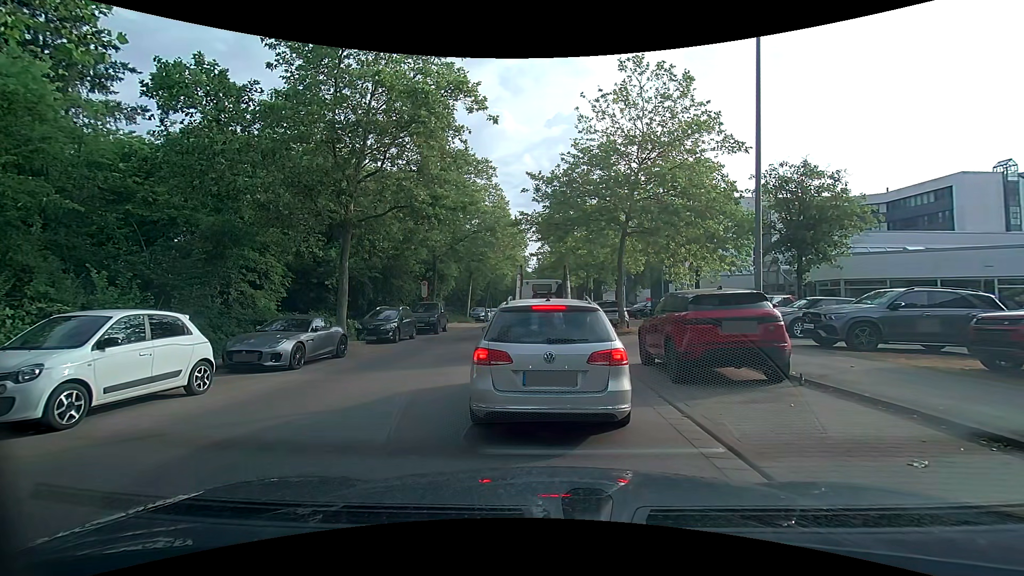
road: tertiary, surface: asphalt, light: Day
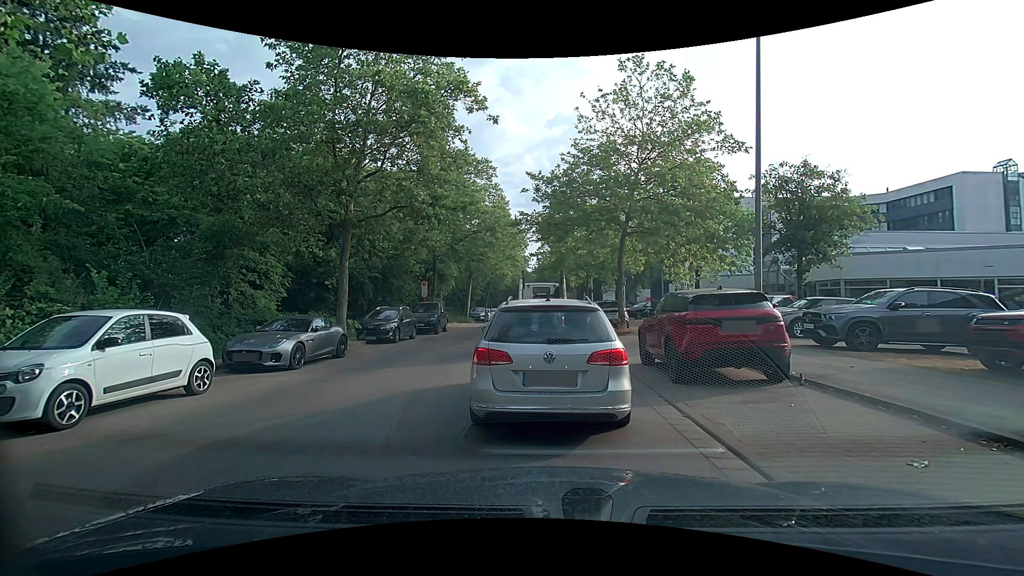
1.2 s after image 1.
(0.0, 0.0) m; 0°
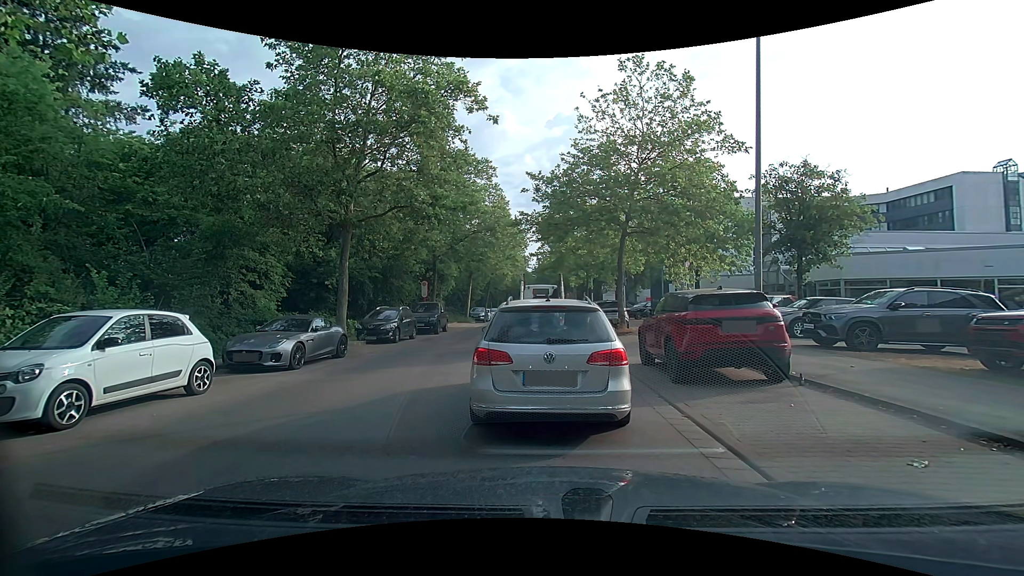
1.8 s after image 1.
(0.0, 0.0) m; 0°
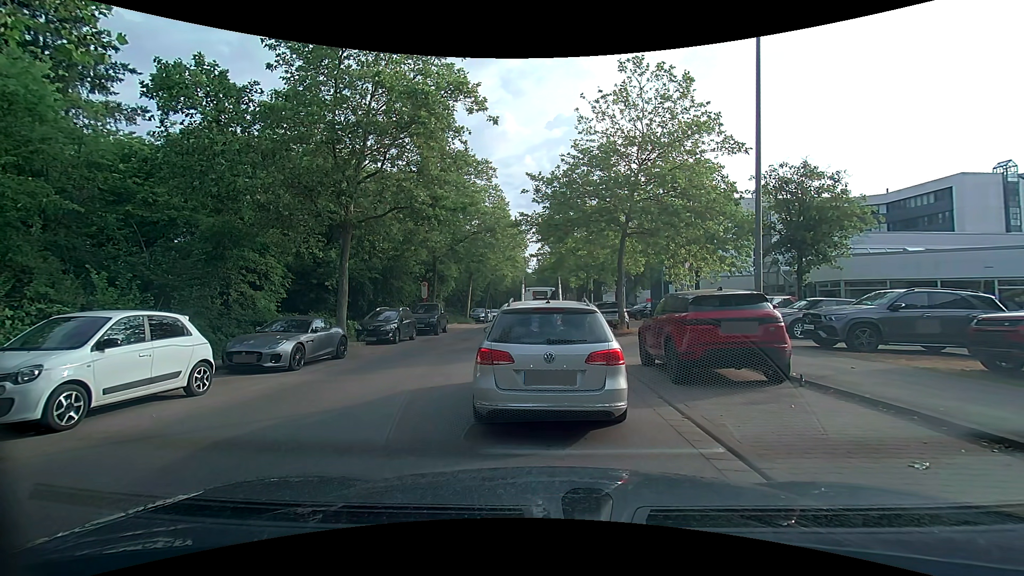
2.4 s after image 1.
(0.0, 0.0) m; 0°
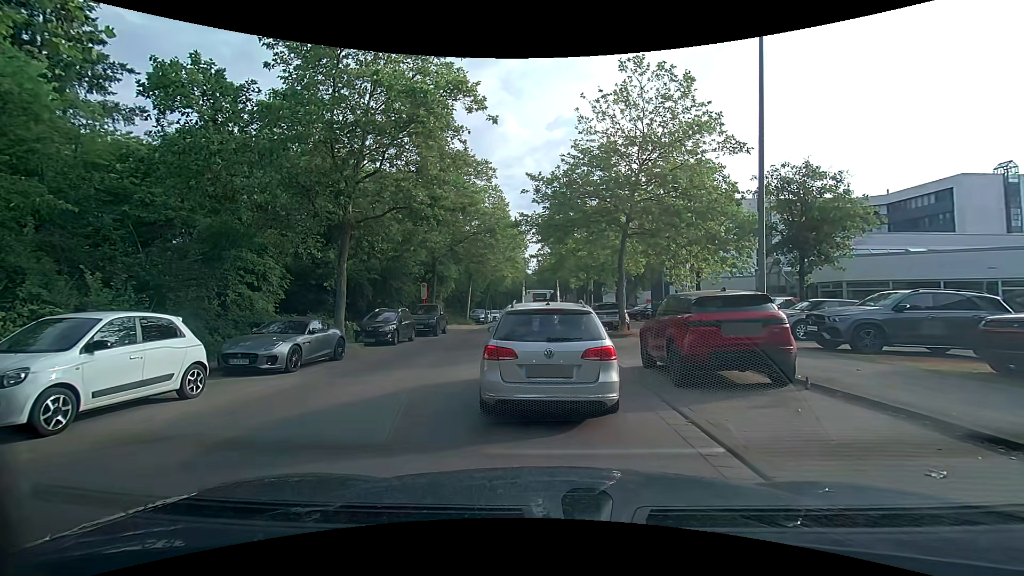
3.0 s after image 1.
(0.0, +0.2) m; 0°
